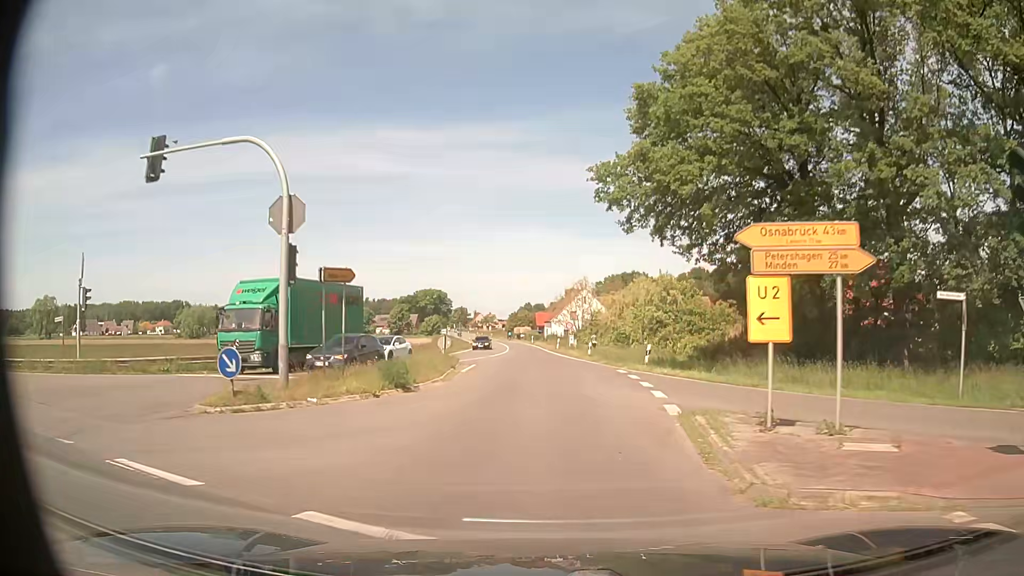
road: tertiary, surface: asphalt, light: Day
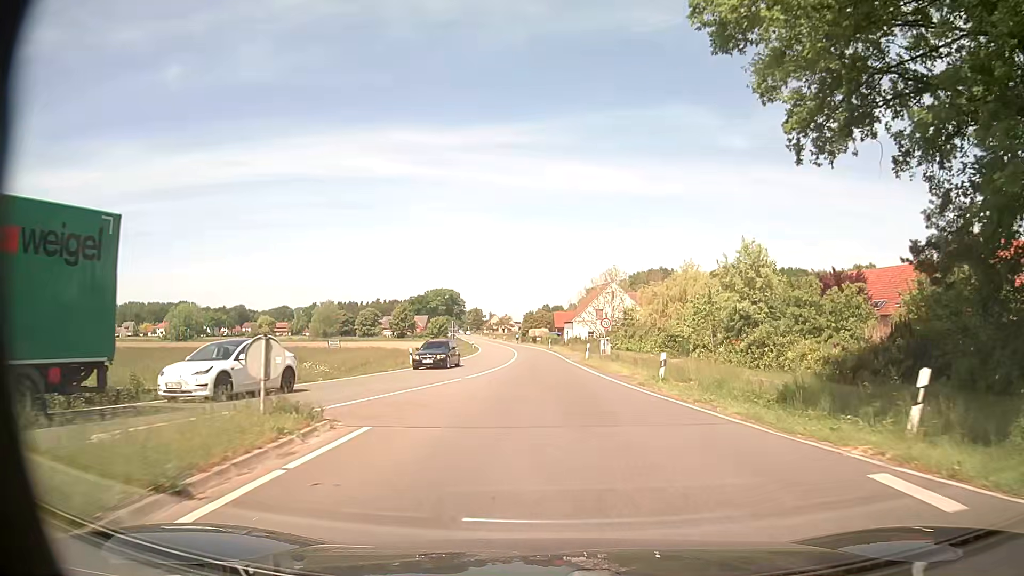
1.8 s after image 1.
(-0.5, +20.2) m; -2°
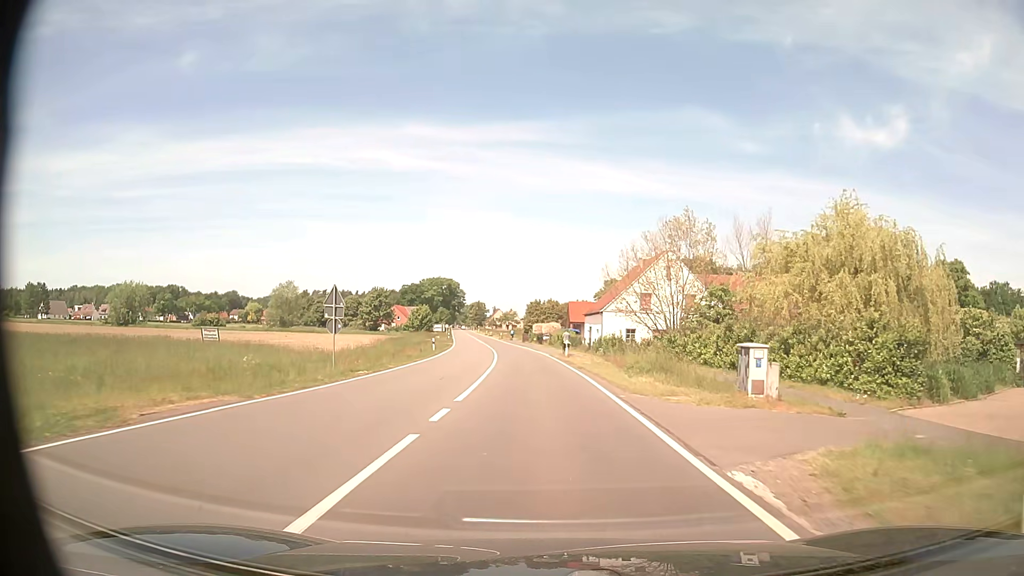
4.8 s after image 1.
(-0.4, +37.0) m; -1°
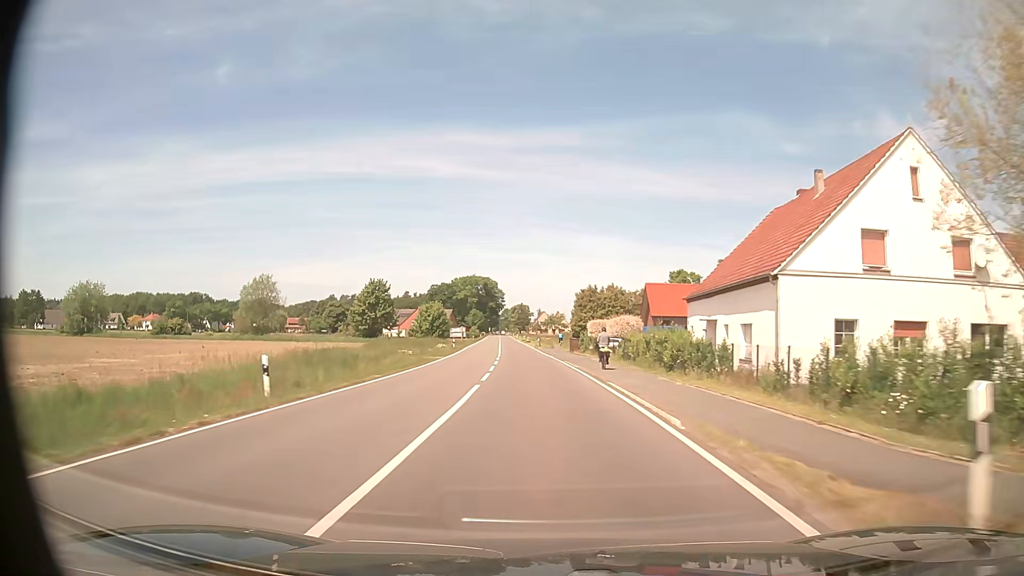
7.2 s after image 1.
(-1.2, +37.7) m; -4°
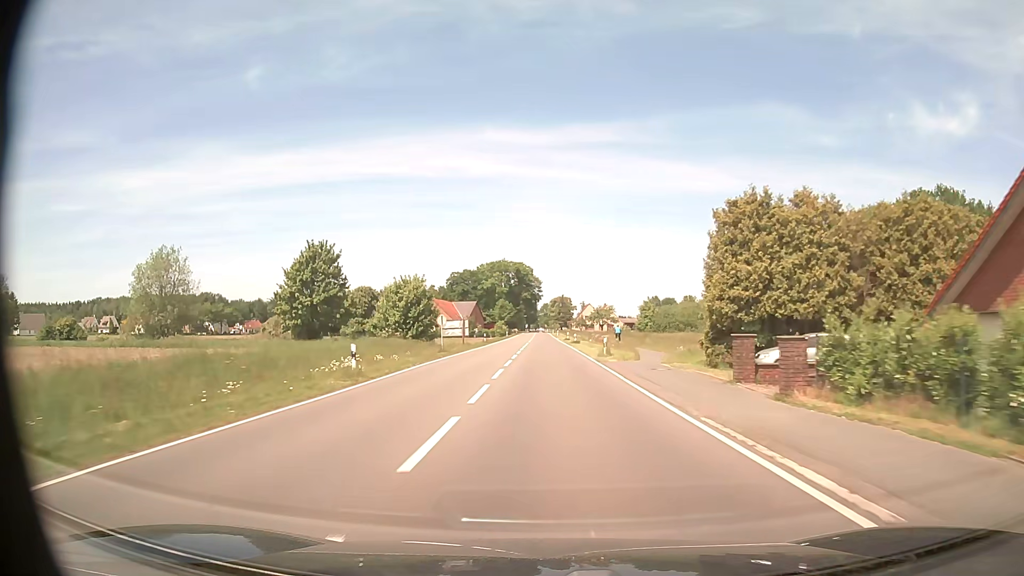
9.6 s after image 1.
(-1.8, +45.1) m; -4°
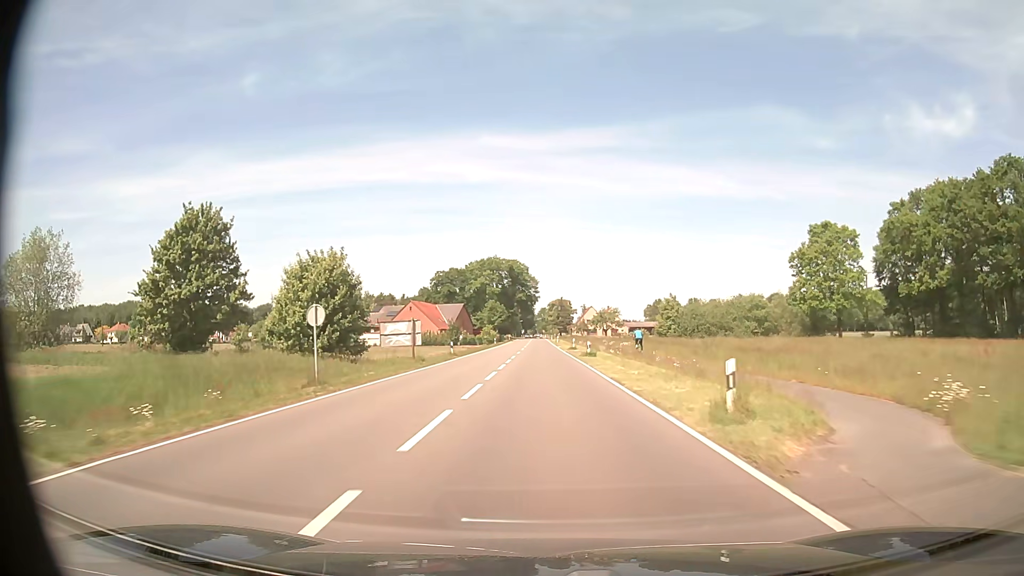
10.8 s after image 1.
(+0.1, +23.2) m; 0°
